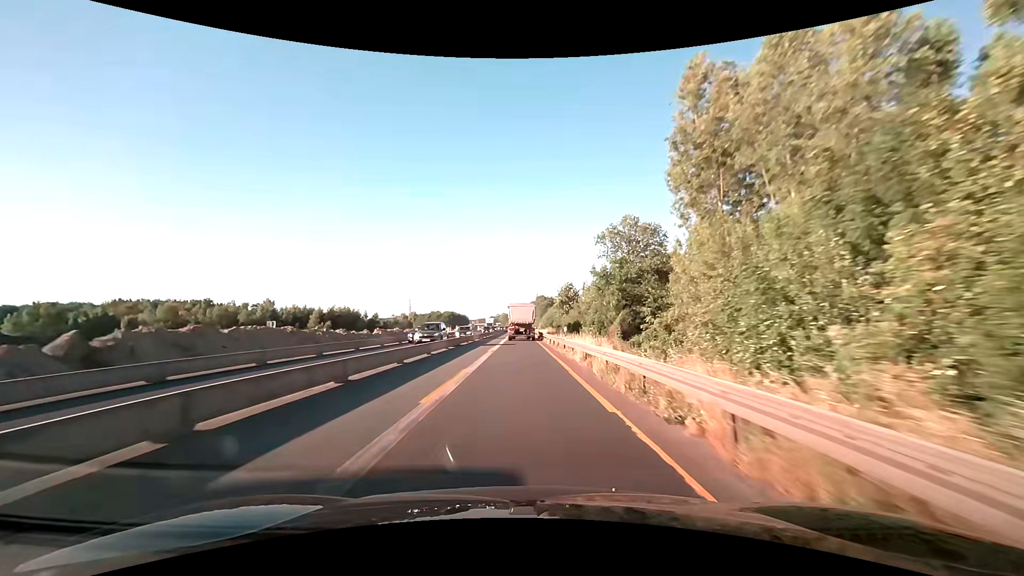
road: motorway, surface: asphalt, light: Day
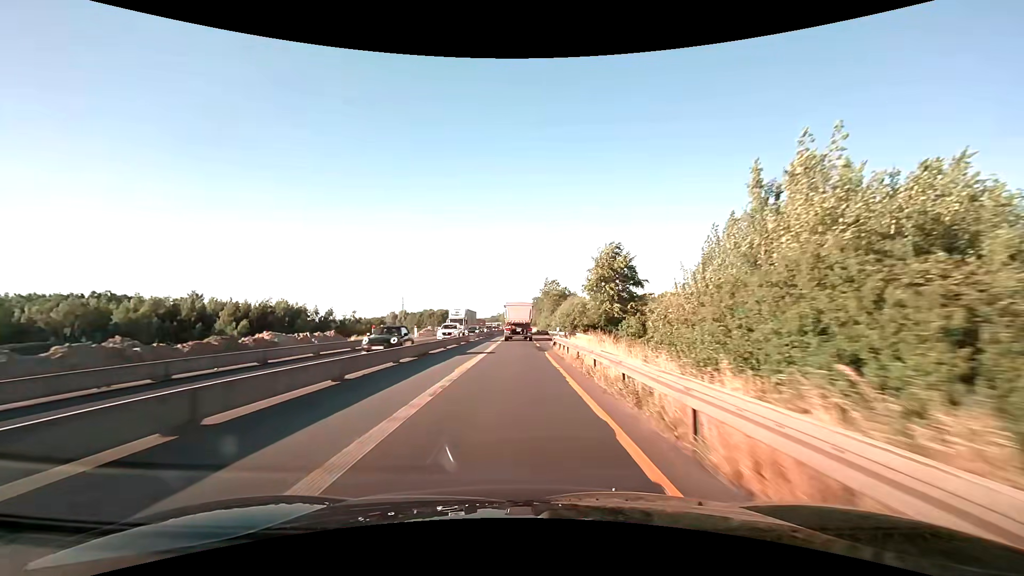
(-0.2, +47.9) m; 0°
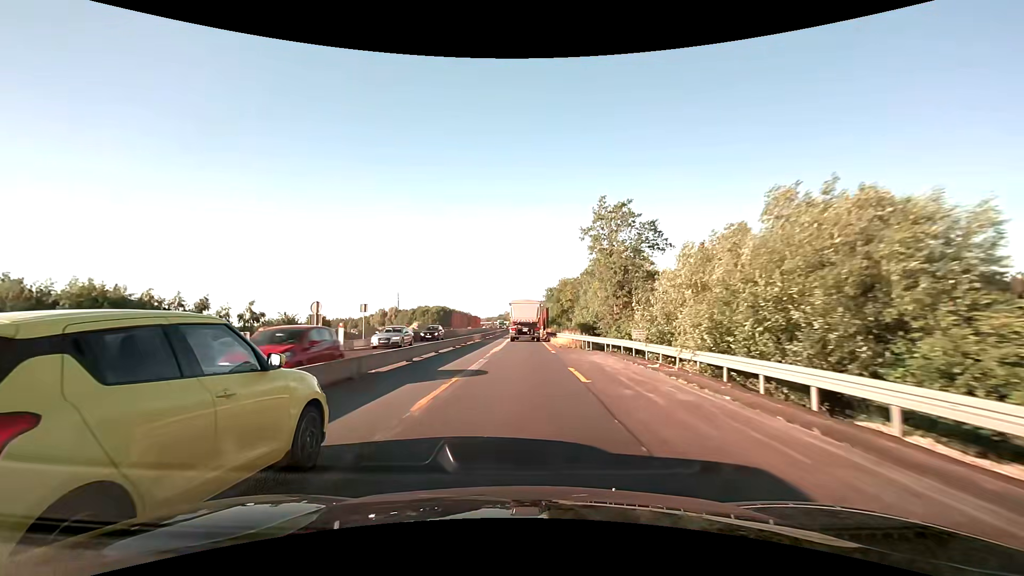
(-0.5, +61.7) m; -1°
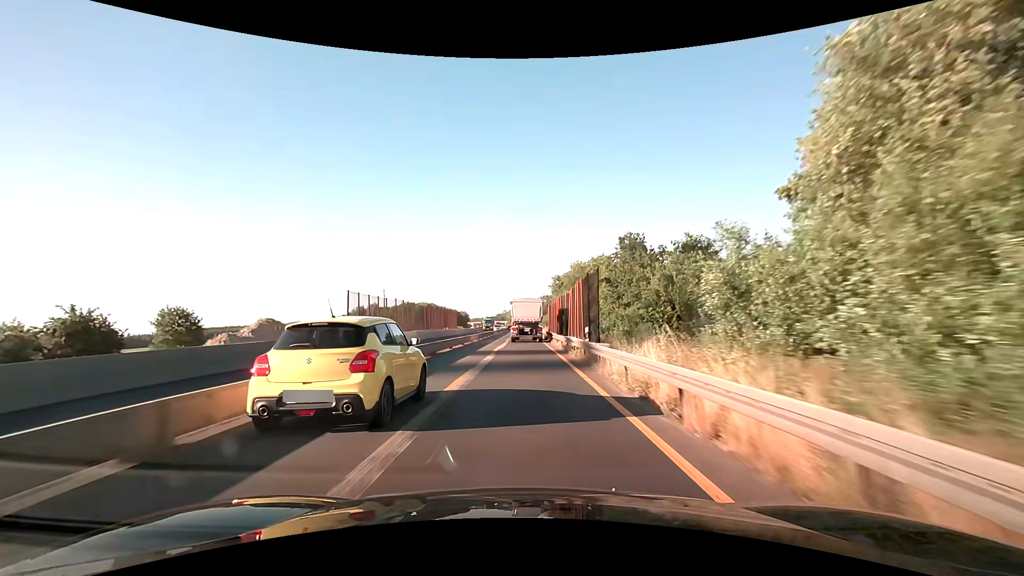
(+0.1, +49.8) m; 0°
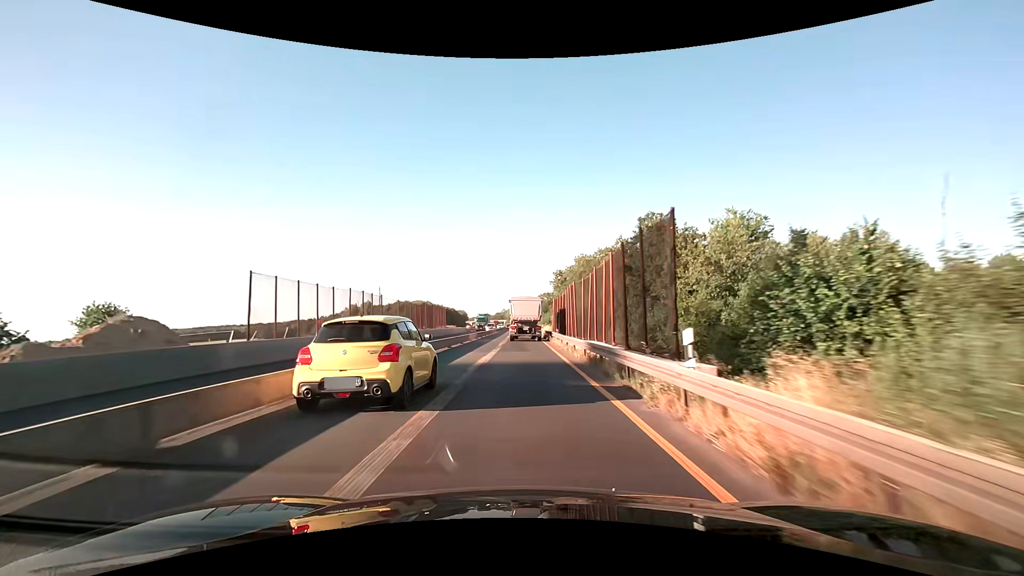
(0.0, +12.3) m; 0°
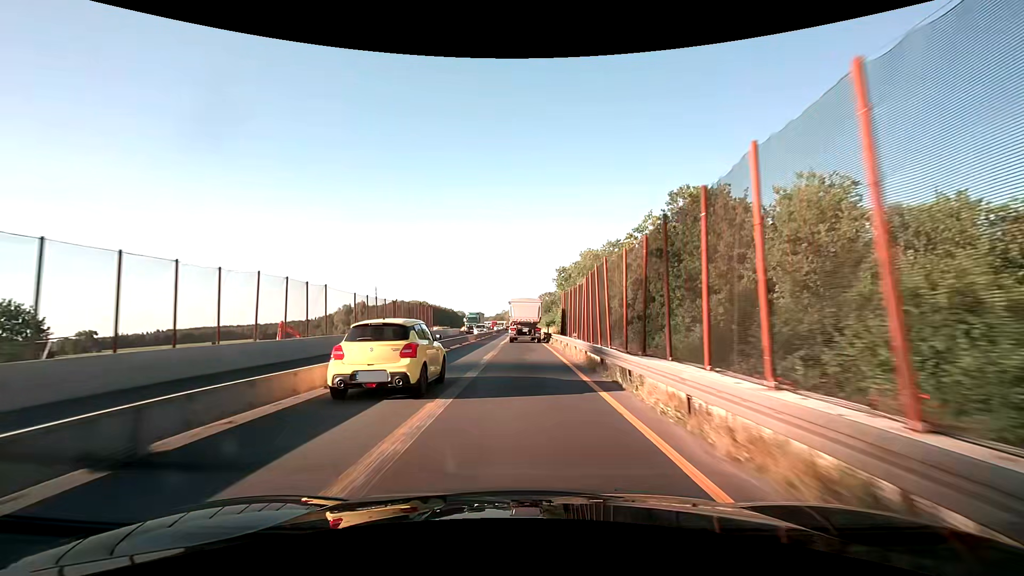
(0.0, +12.2) m; 0°
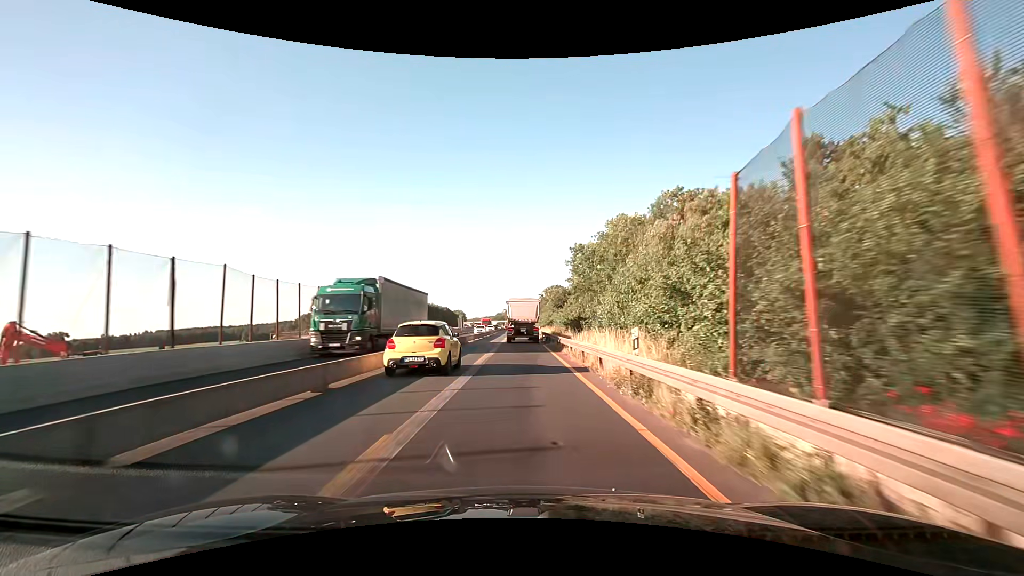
(0.0, +36.8) m; 0°
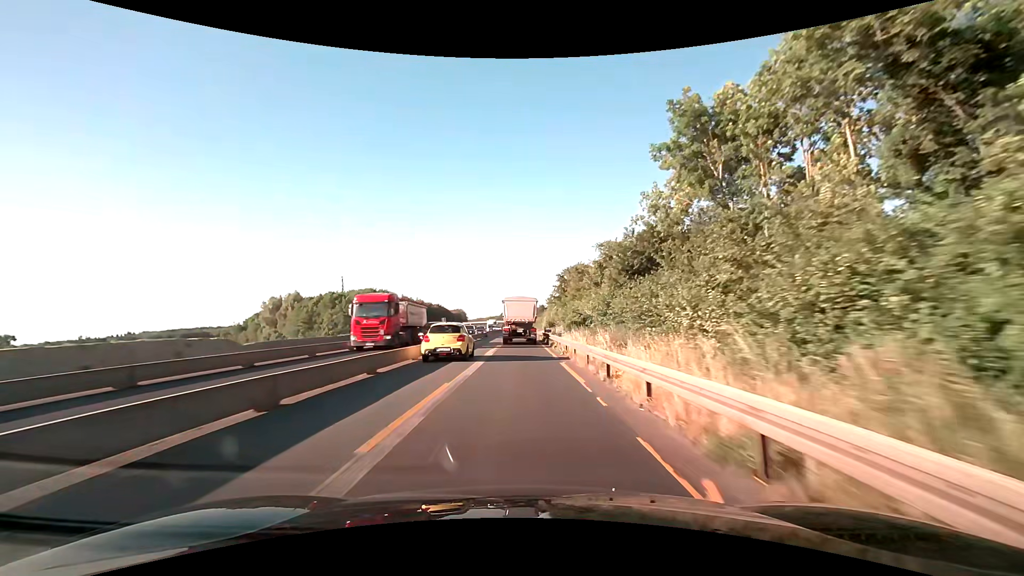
(-0.2, +62.6) m; -1°
(0, +10) (0, +20) (0, +30) (0, +40) (0, +50) (-1, +60) (-1, +70) (-1, +80) (-2, +90) (-2, +100) m
